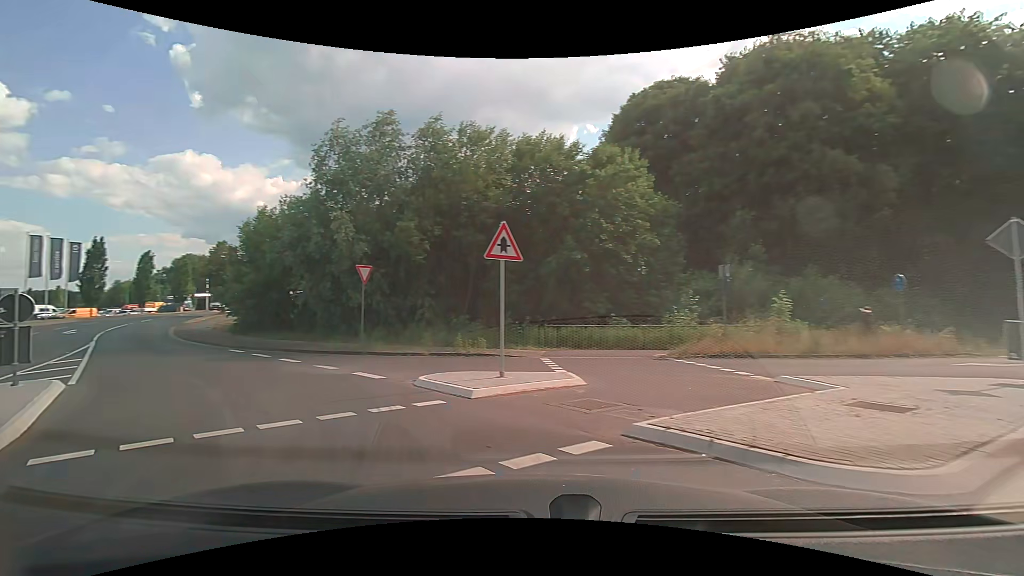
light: Day
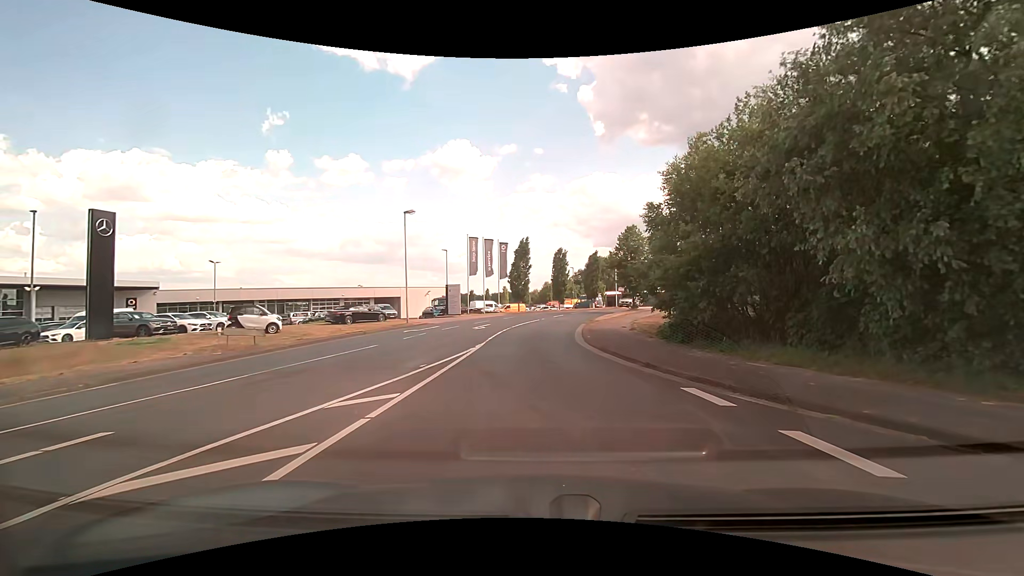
(-7.7, +12.7) m; -45°
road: residential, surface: asphalt
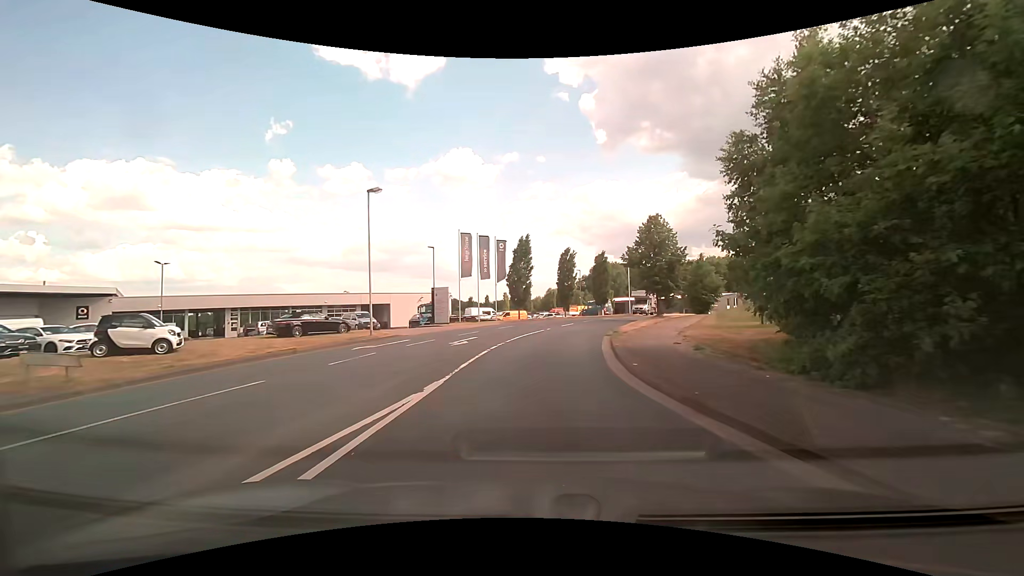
(-0.1, +8.4) m; 0°
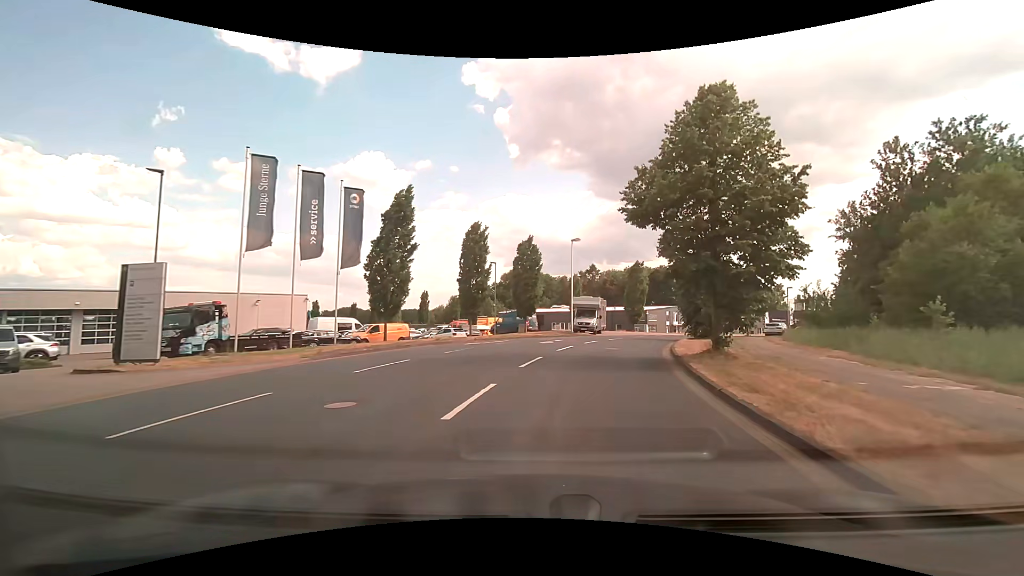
(+1.2, +25.4) m; +10°
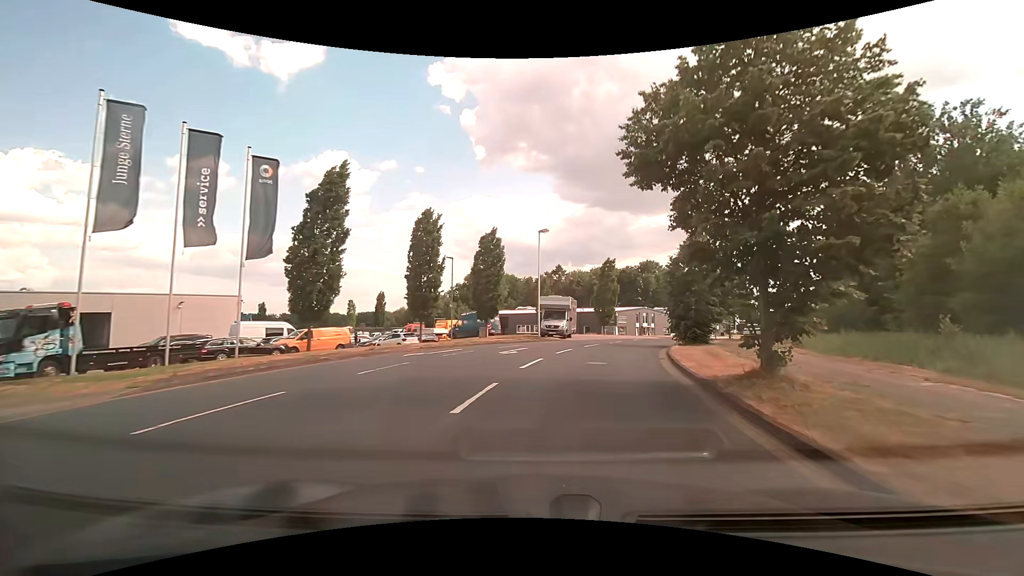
(+0.2, +5.5) m; +4°
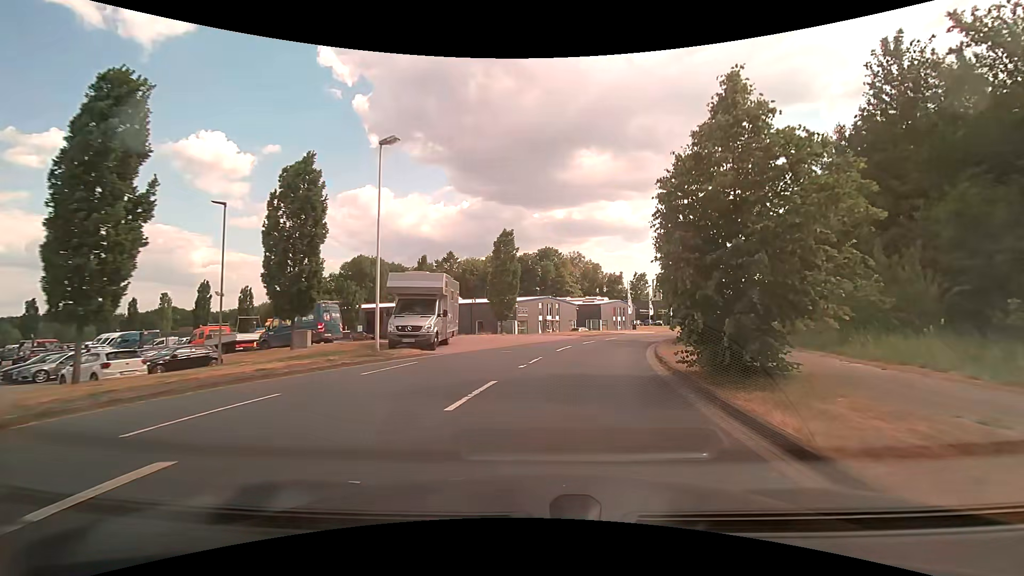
(+1.9, +17.4) m; +12°
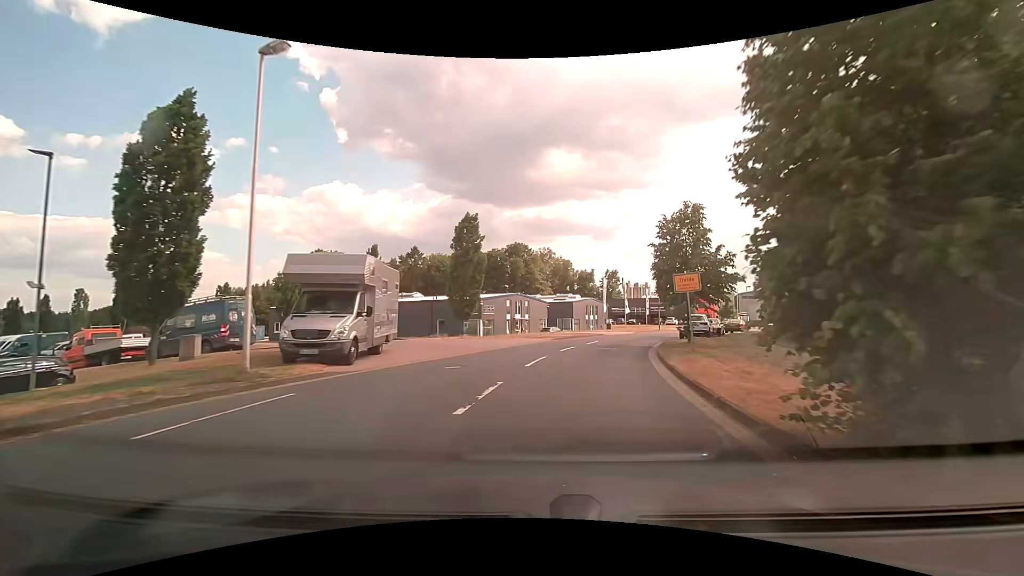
(+0.1, +6.1) m; +3°
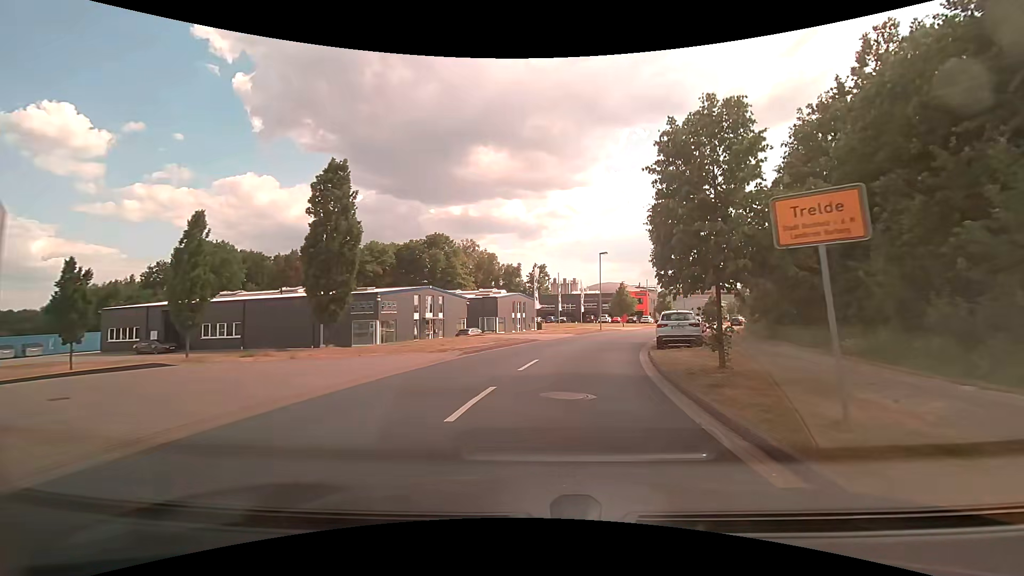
(+0.9, +12.4) m; +9°
(0, +10) (+2, +20) (+4, +30) (+7, +39) (+11, +49) (+14, +58) (+19, +67) (+23, +76) (+28, +84) (+34, +93) m
